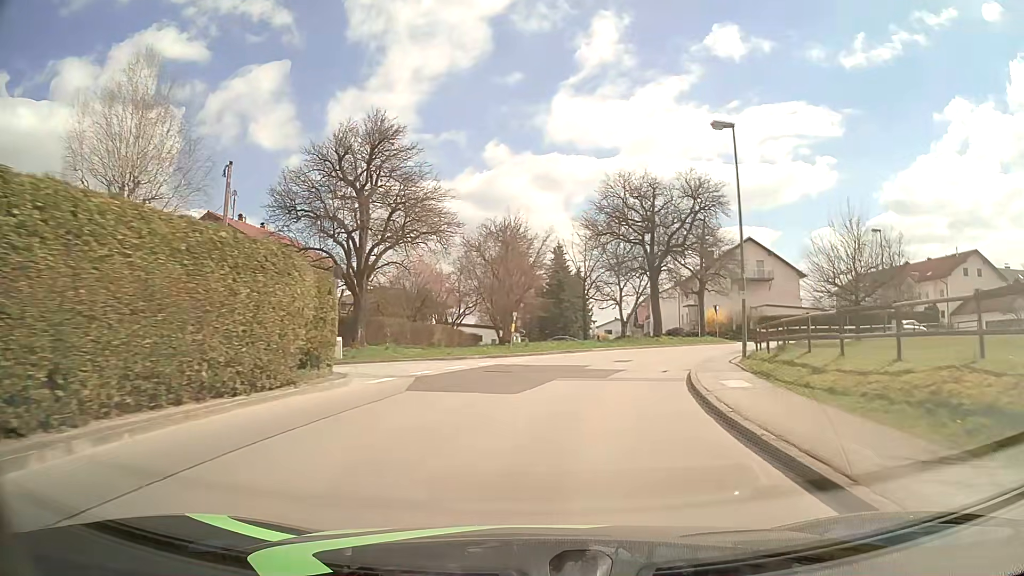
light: Day
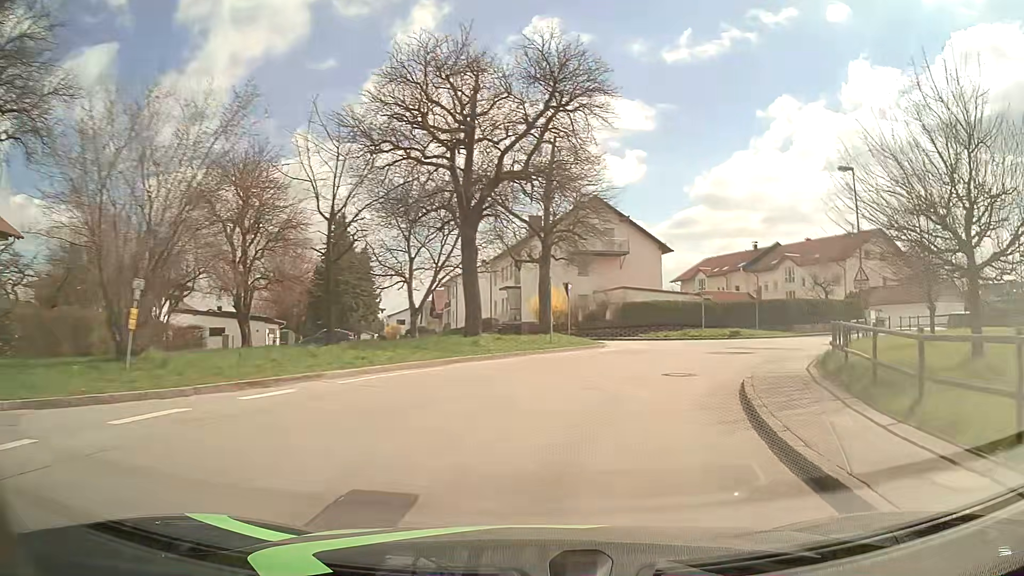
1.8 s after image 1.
(+2.6, +21.0) m; +17°
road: unclassified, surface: asphalt
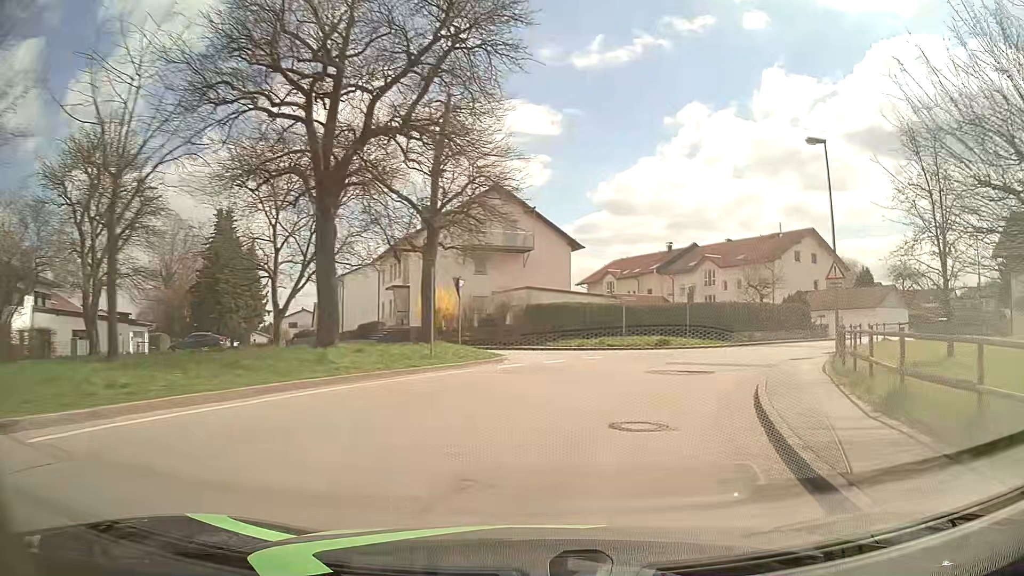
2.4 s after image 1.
(+0.5, +6.8) m; +8°
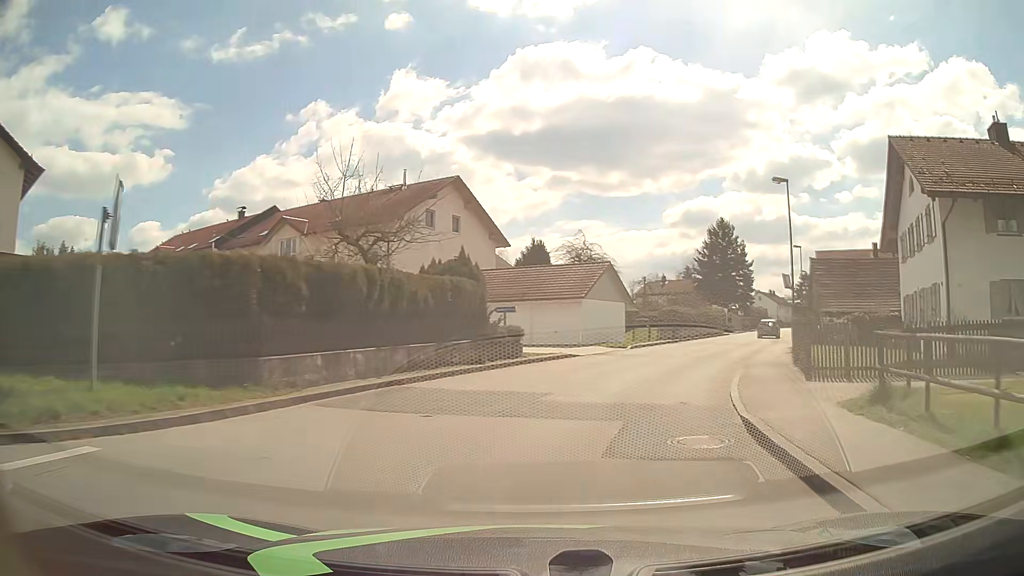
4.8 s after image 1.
(+8.1, +25.5) m; +34°
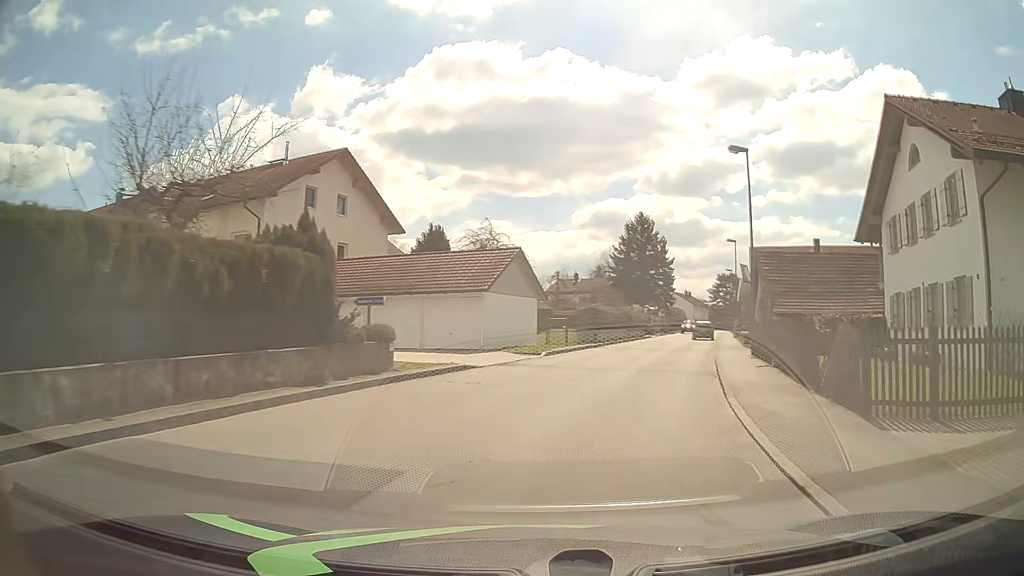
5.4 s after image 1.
(+0.5, +6.9) m; +8°
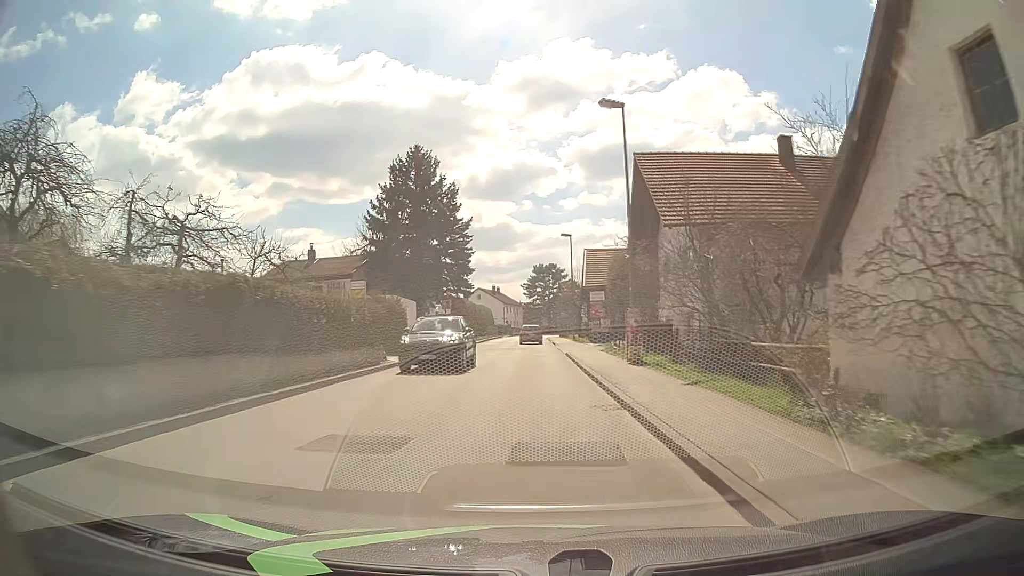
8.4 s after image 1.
(+8.2, +35.4) m; +17°
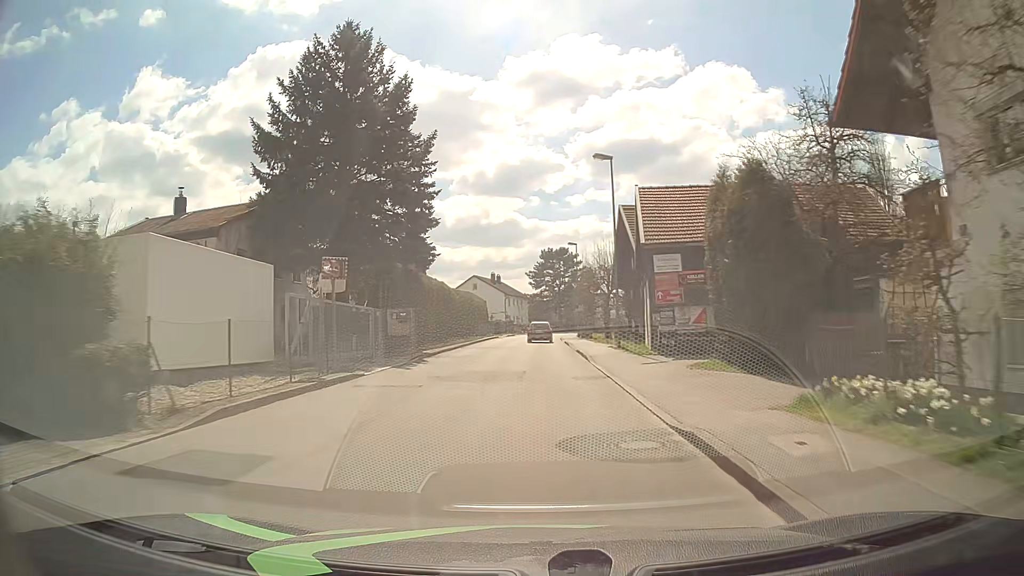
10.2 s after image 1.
(-0.1, +23.3) m; 0°
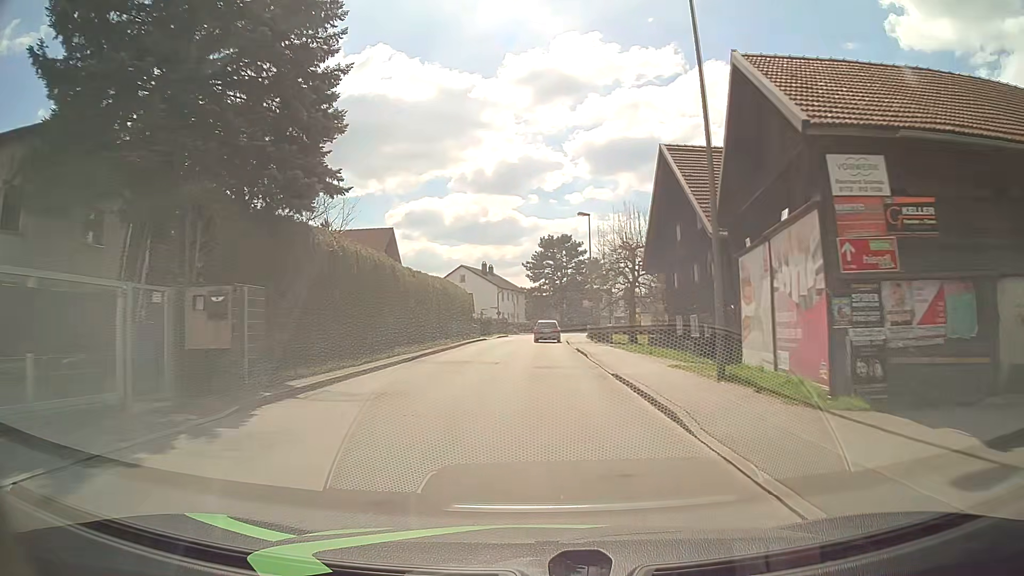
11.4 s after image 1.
(-0.1, +15.3) m; 0°
